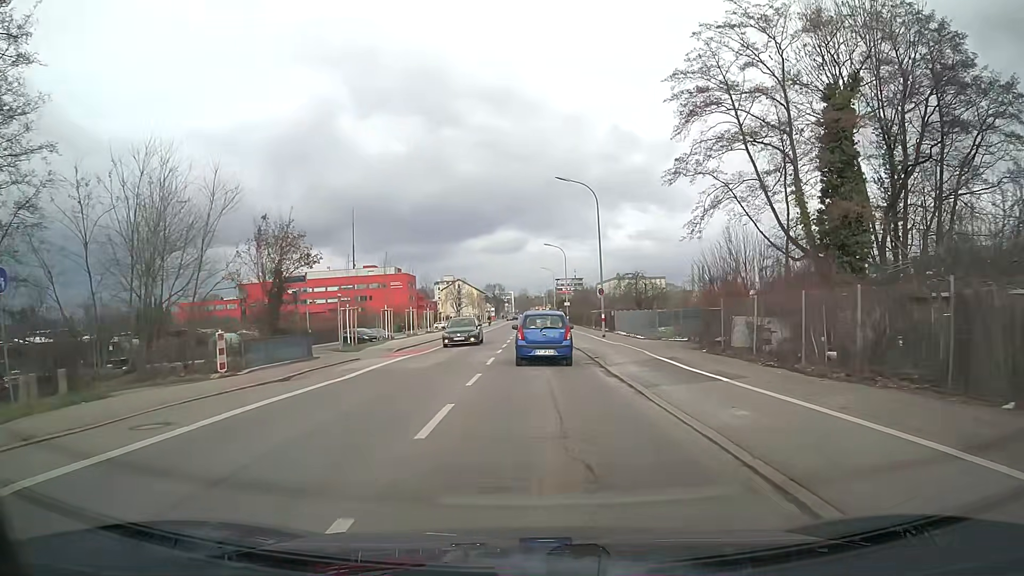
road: secondary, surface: asphalt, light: Day
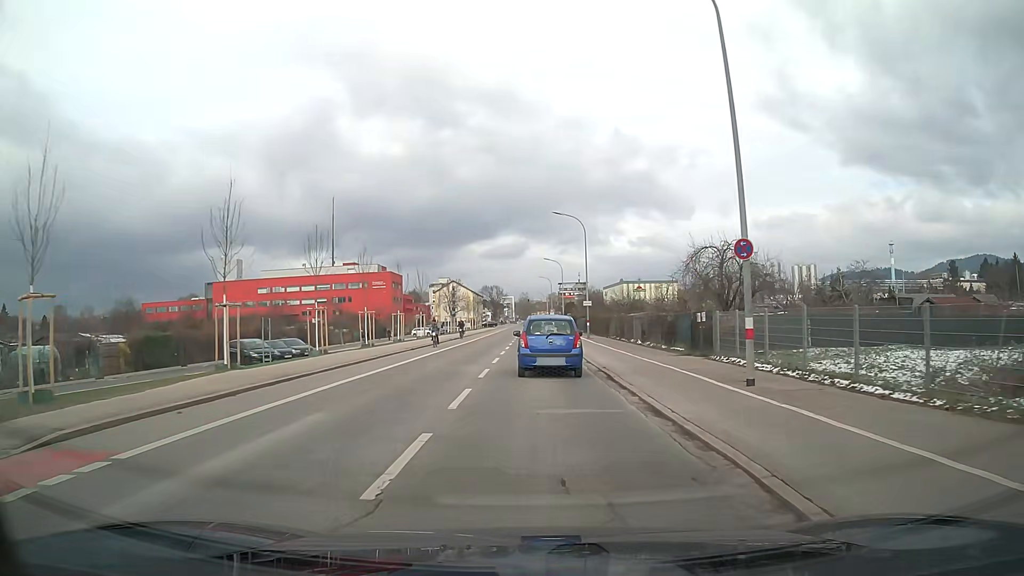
(0.0, +25.8) m; 0°
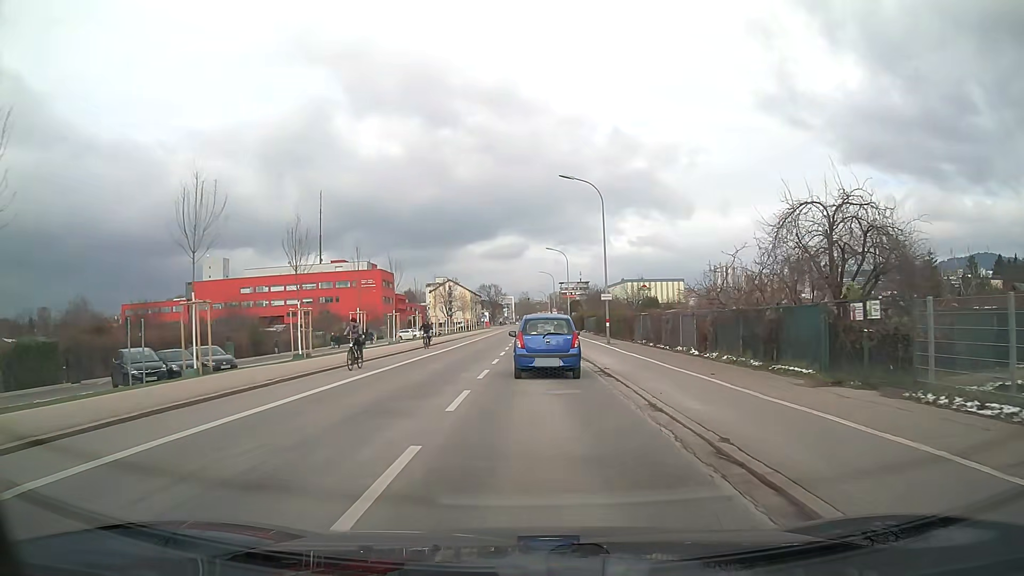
(0.0, +12.3) m; 0°
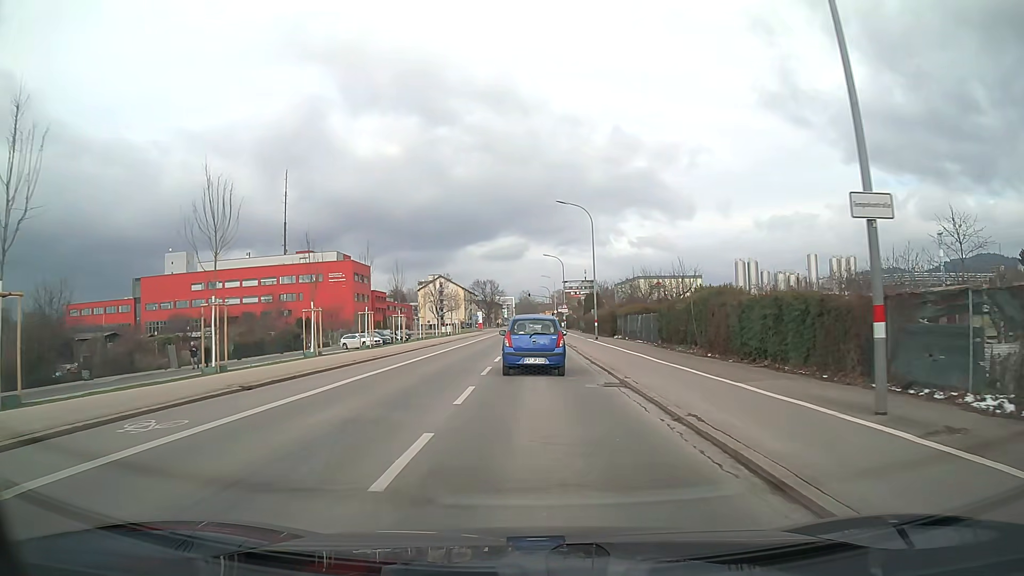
(0.0, +29.0) m; 0°
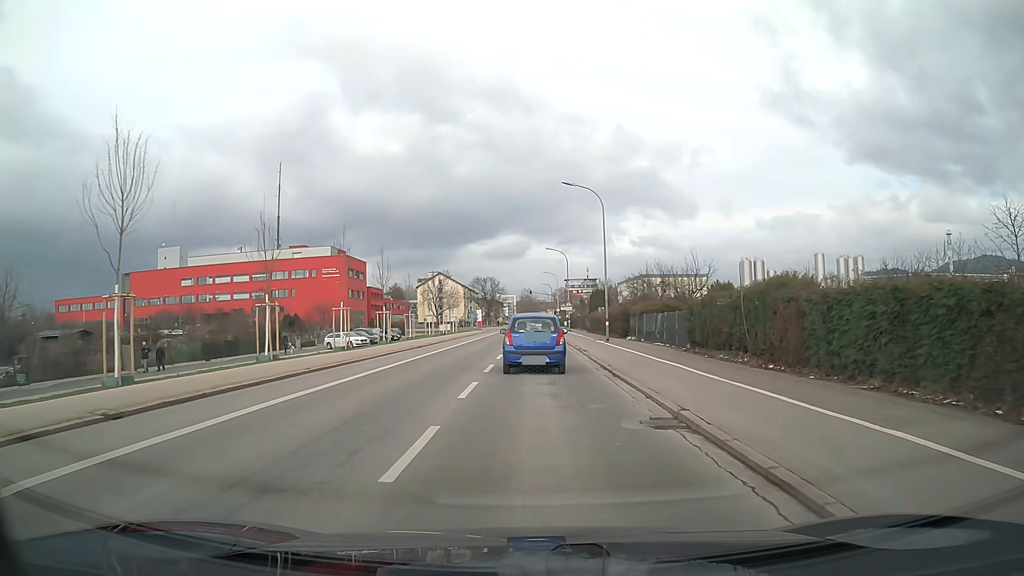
(0.0, +5.7) m; 0°
